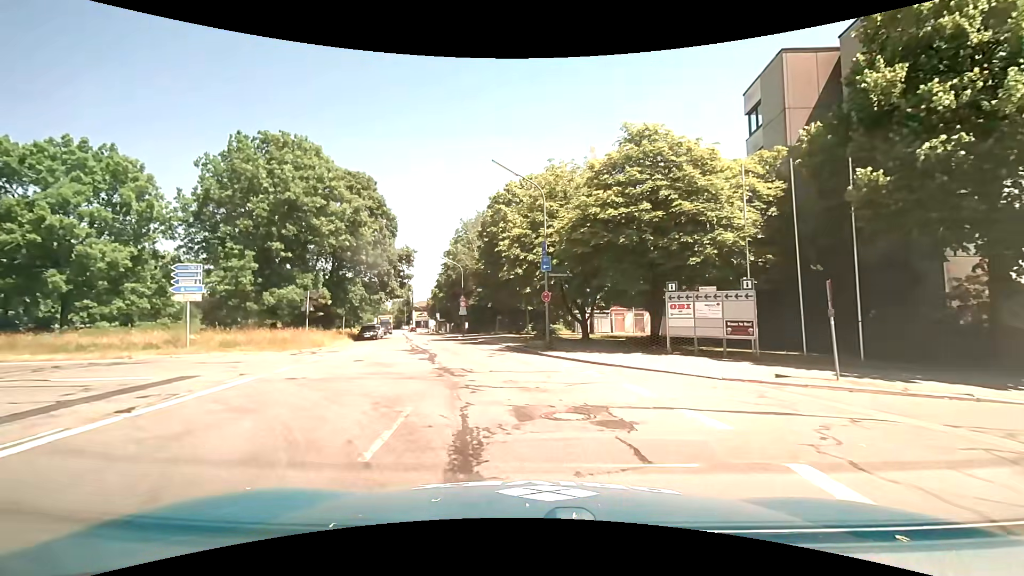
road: tertiary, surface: asphalt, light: Day
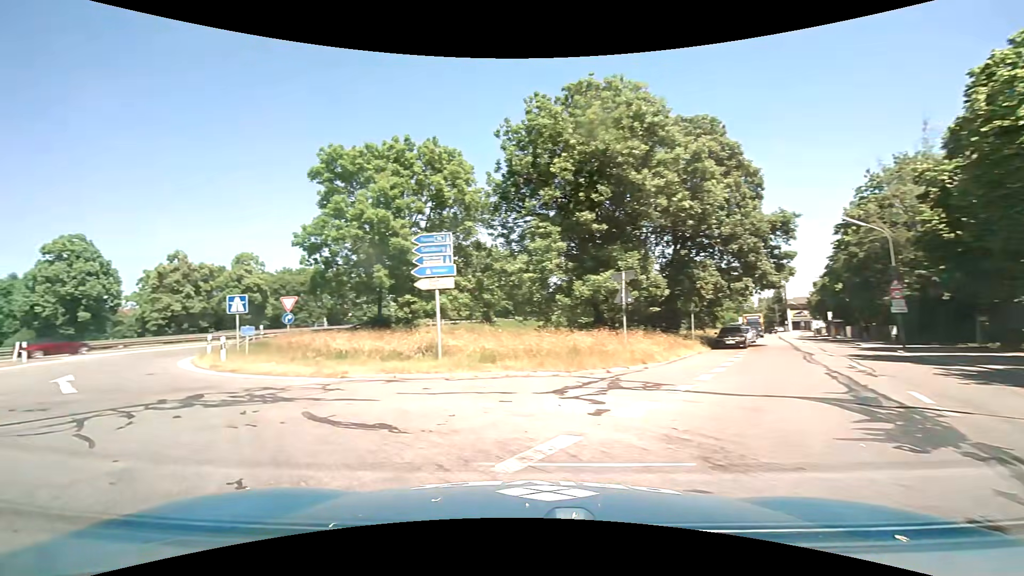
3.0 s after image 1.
(-2.9, +13.1) m; -40°
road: motorway_link
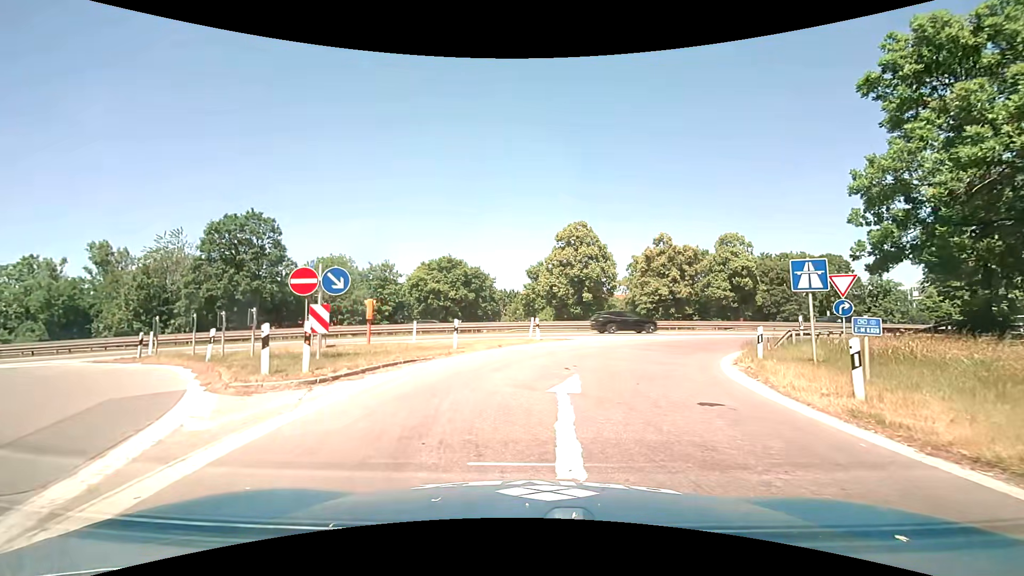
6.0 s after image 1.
(-7.1, +10.2) m; -47°
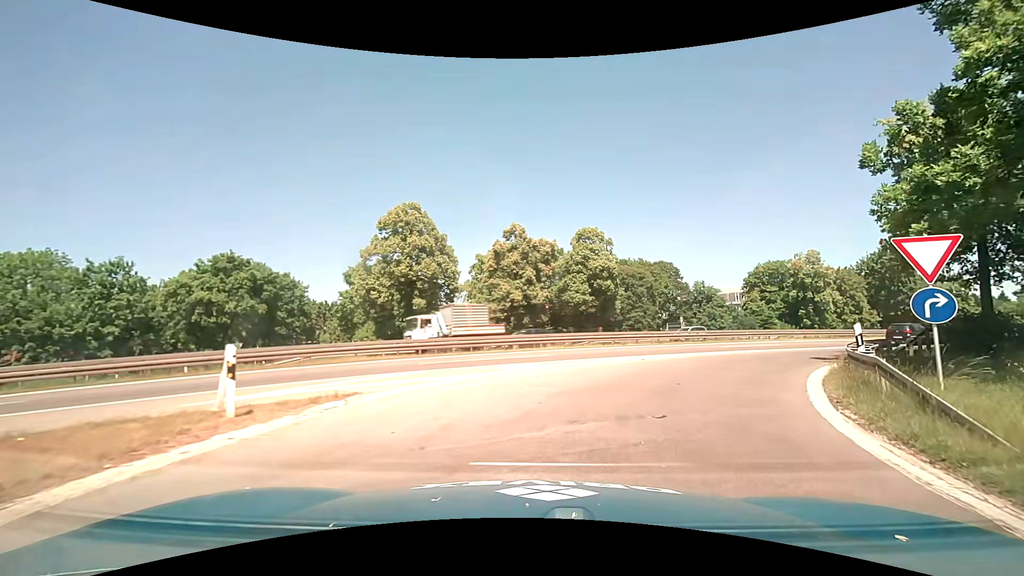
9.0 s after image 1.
(+1.5, +15.2) m; +18°
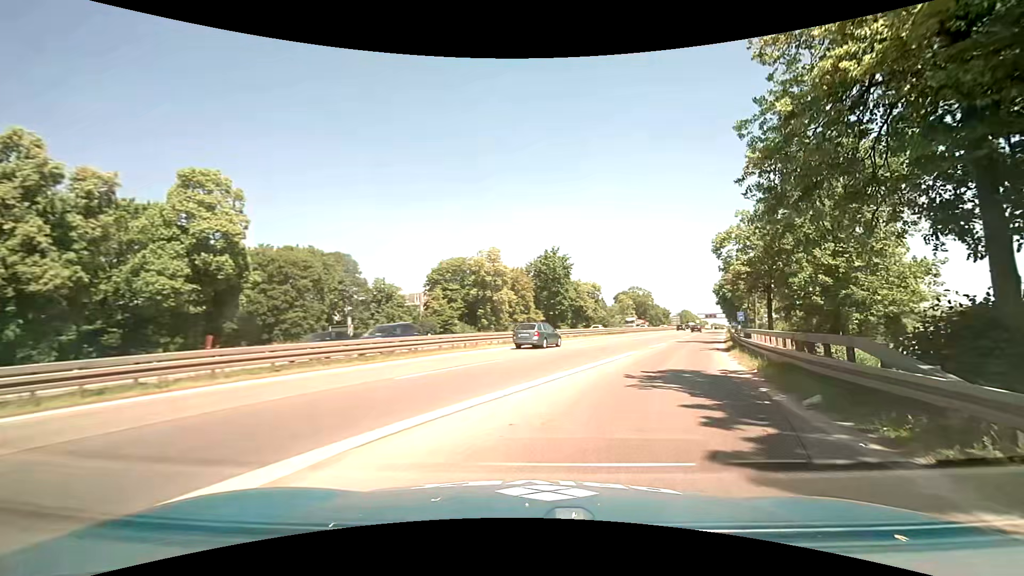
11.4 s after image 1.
(+5.1, +17.6) m; +34°
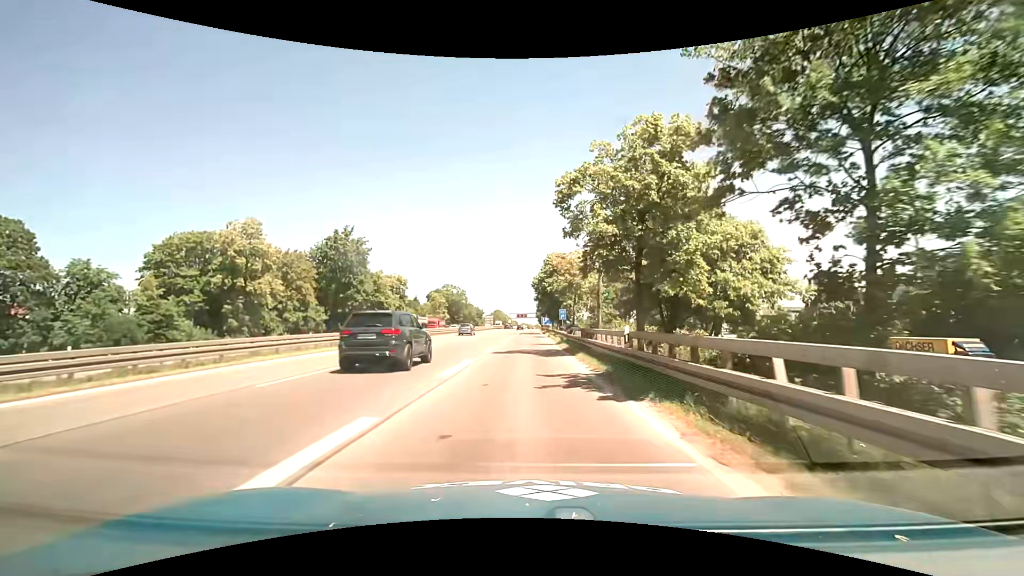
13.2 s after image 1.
(+4.4, +17.8) m; +21°
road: motorway
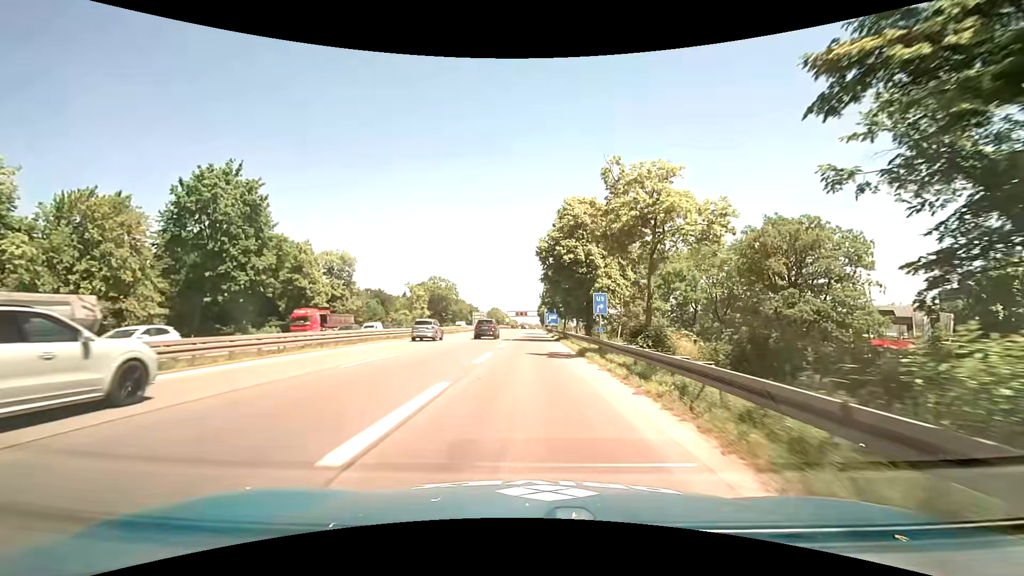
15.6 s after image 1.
(0.0, +33.0) m; 0°
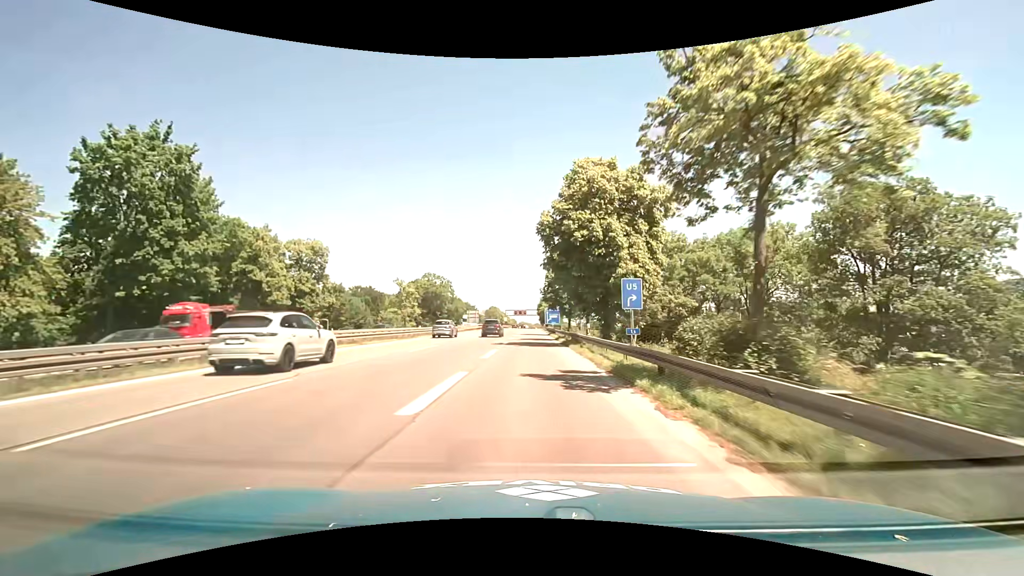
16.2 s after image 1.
(0.0, +9.8) m; 0°
(0, +10) (0, +20) (0, +30) (-1, +40) (-1, +50) (-1, +60) (-1, +70) (-1, +80) (-2, +90) (-2, +100) m
